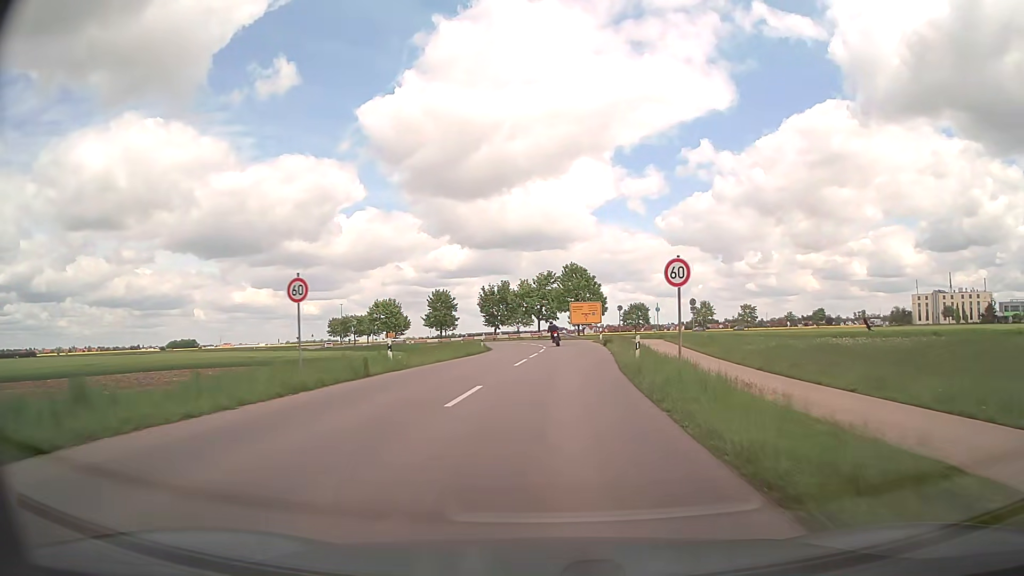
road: tertiary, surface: asphalt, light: Day
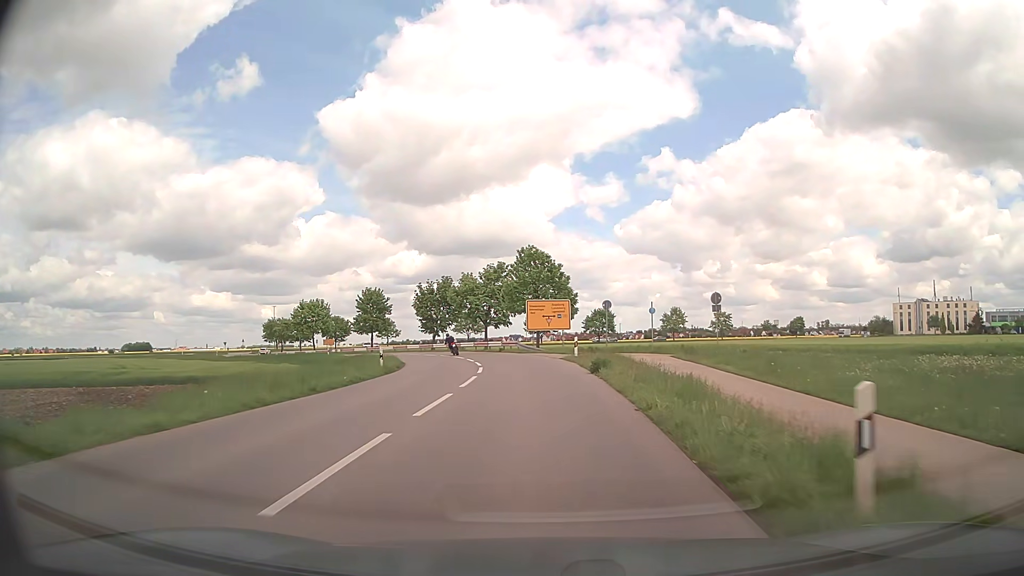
(+0.8, +18.5) m; +4°
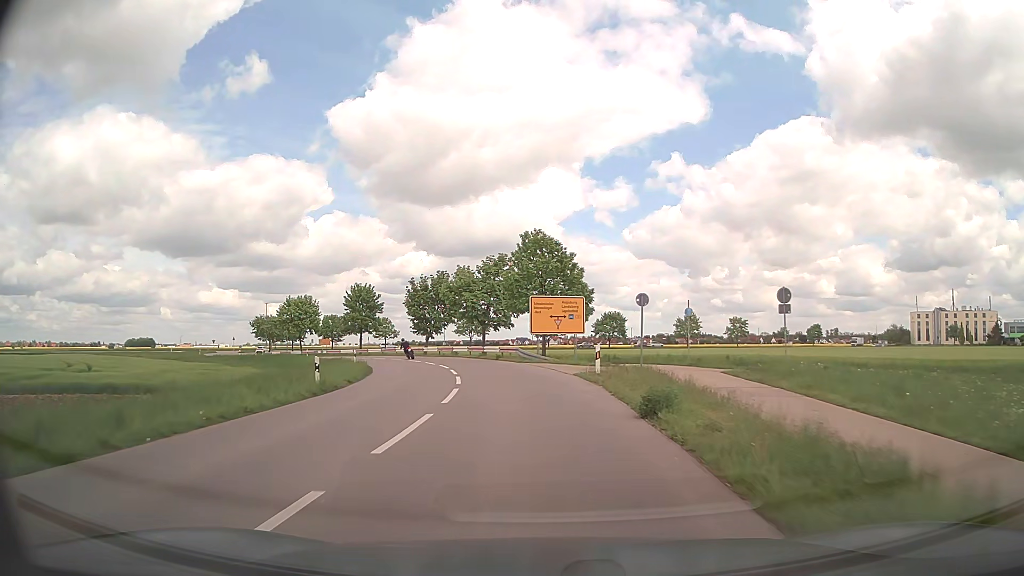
(0.0, +9.0) m; 0°
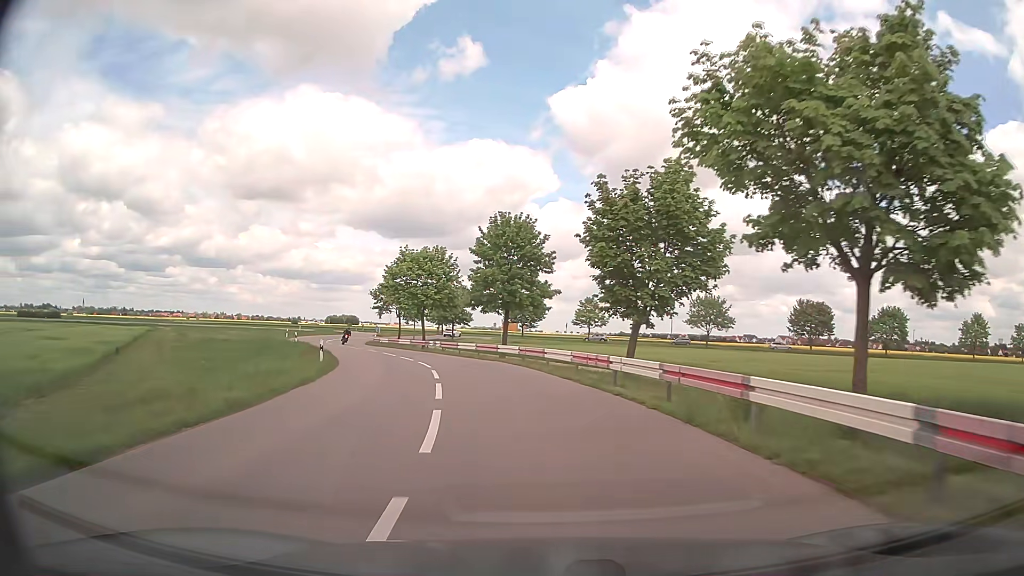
(-6.0, +42.0) m; -19°
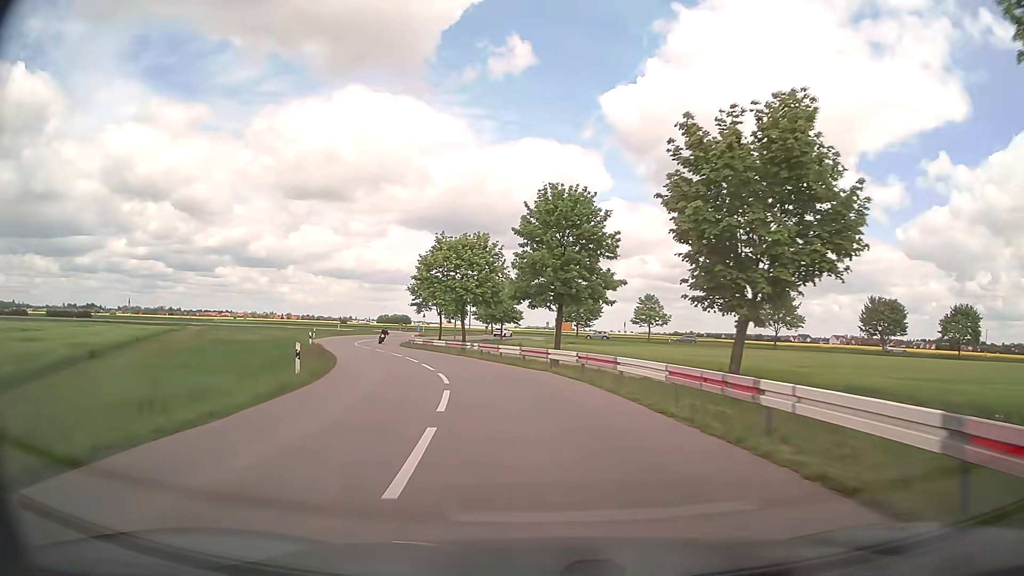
(-0.3, +8.1) m; -4°
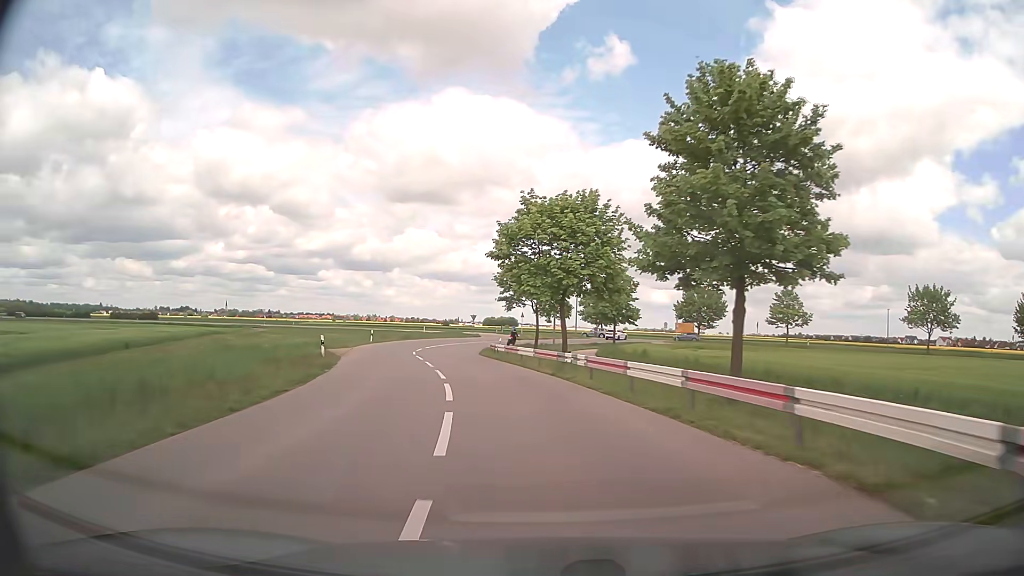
(-1.3, +16.1) m; -9°
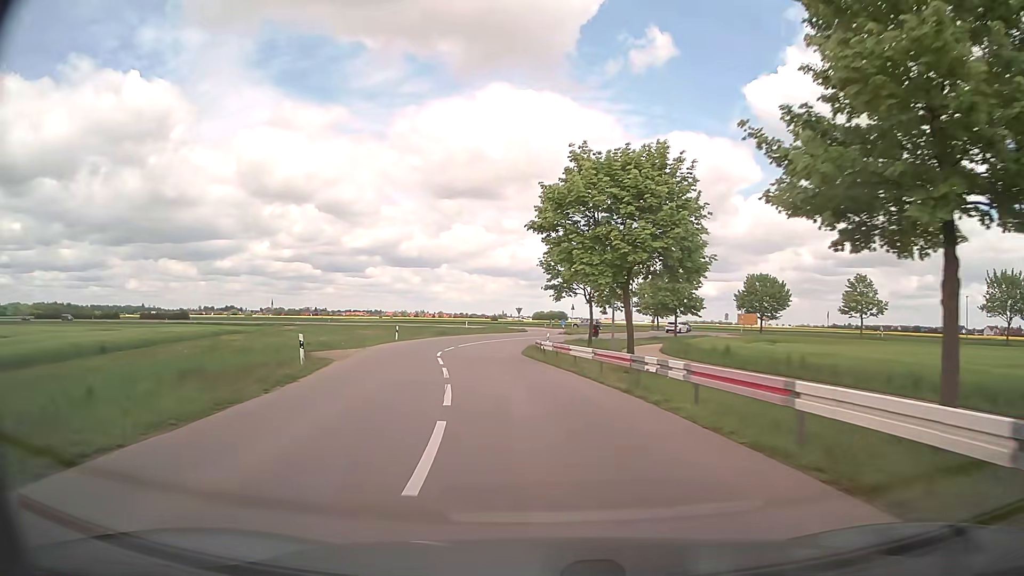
(-0.2, +7.9) m; -4°
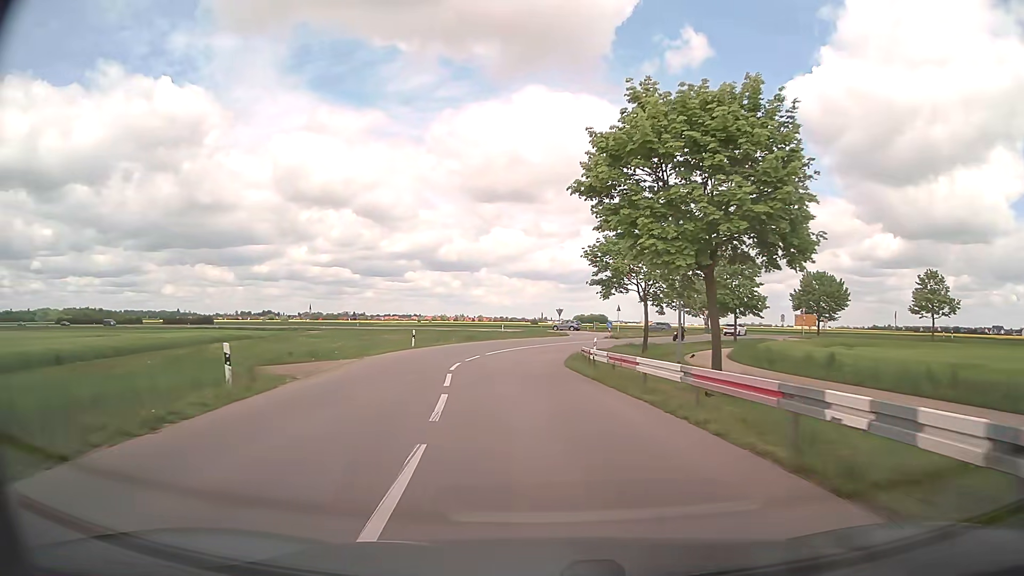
(-0.3, +7.6) m; -3°
(0, +10) (-1, +20) (-1, +30) (0, +40) (+3, +49) (+8, +58) (+14, +66) (+22, +72) (+32, +71) (+41, +67) m
